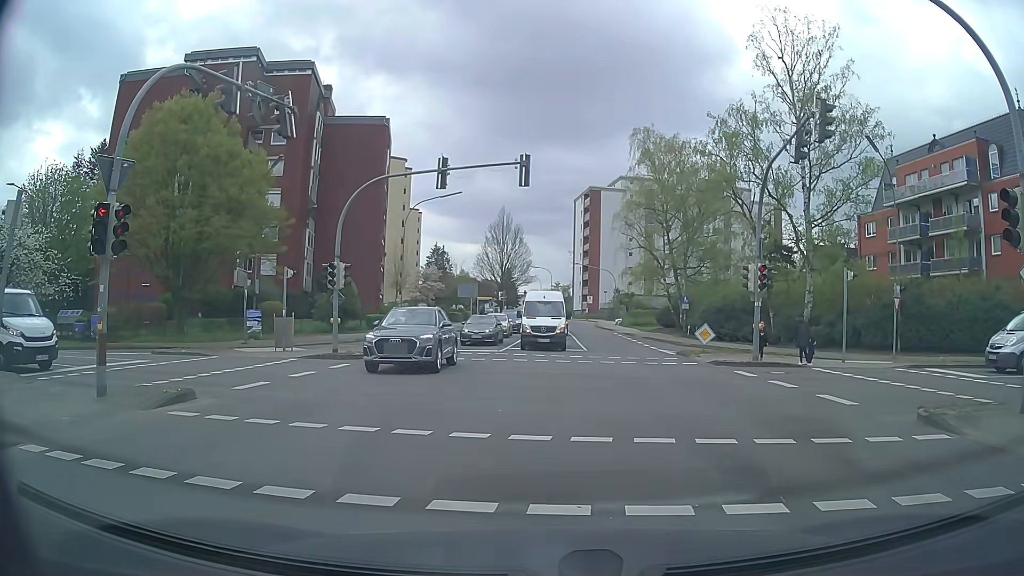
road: tertiary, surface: asphalt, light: Day
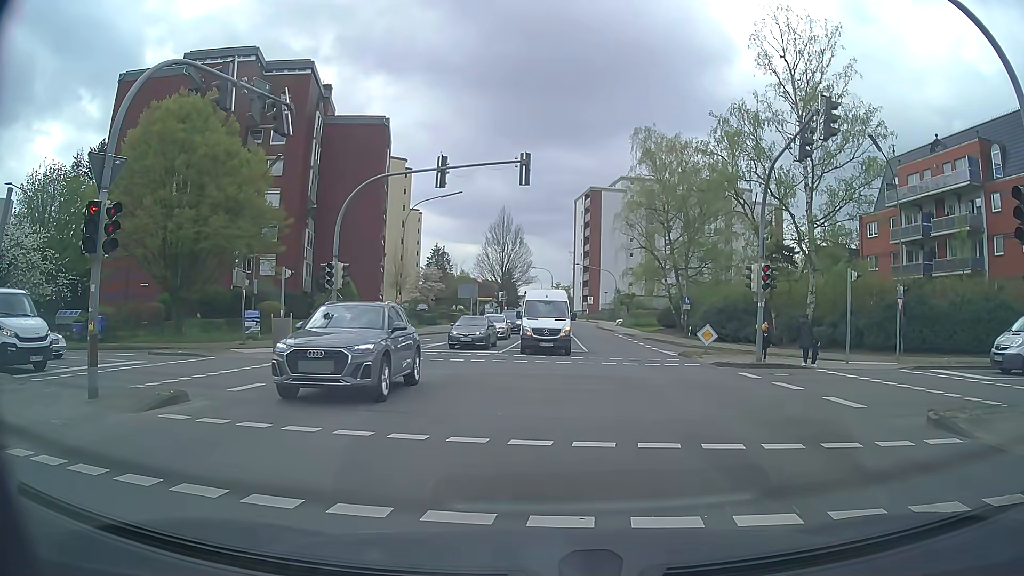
(0.0, +0.3) m; 0°
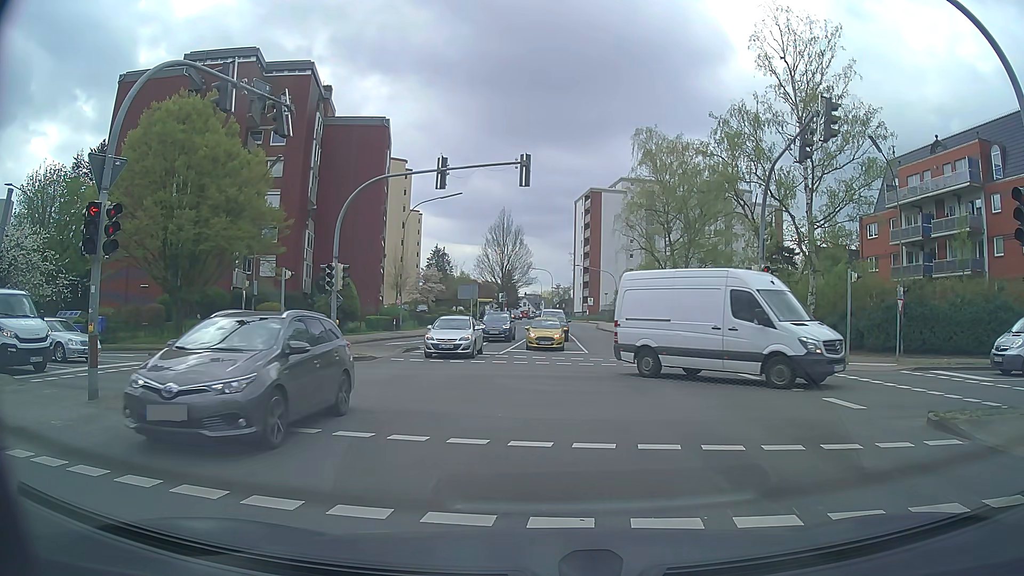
(0.0, +0.1) m; 0°
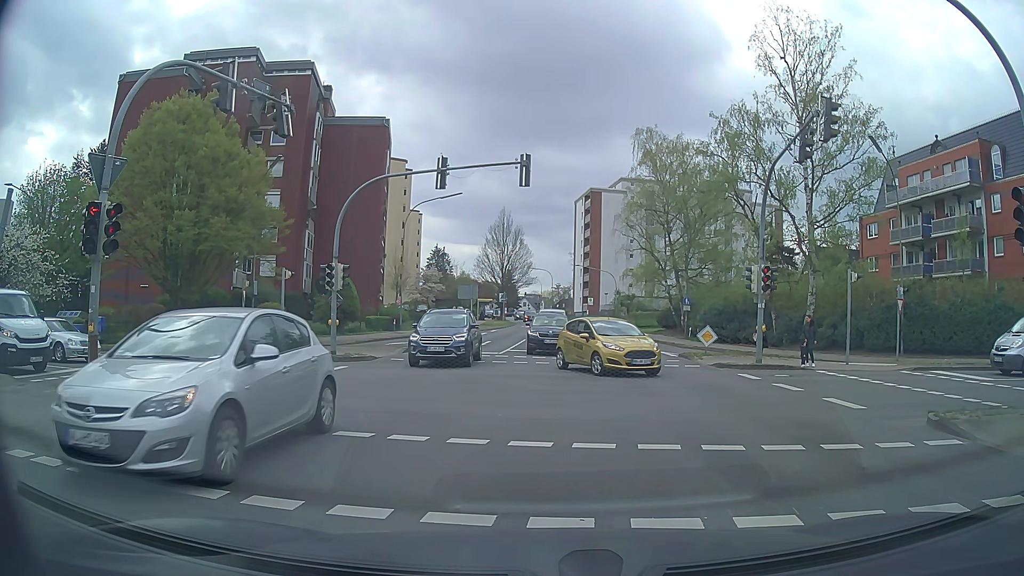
(0.0, 0.0) m; 0°
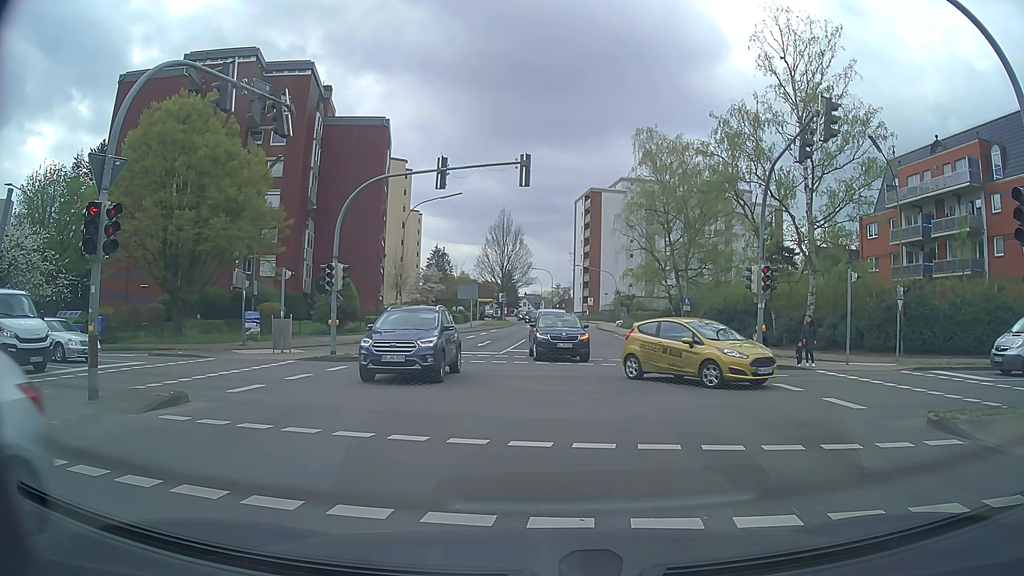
(0.0, 0.0) m; 0°
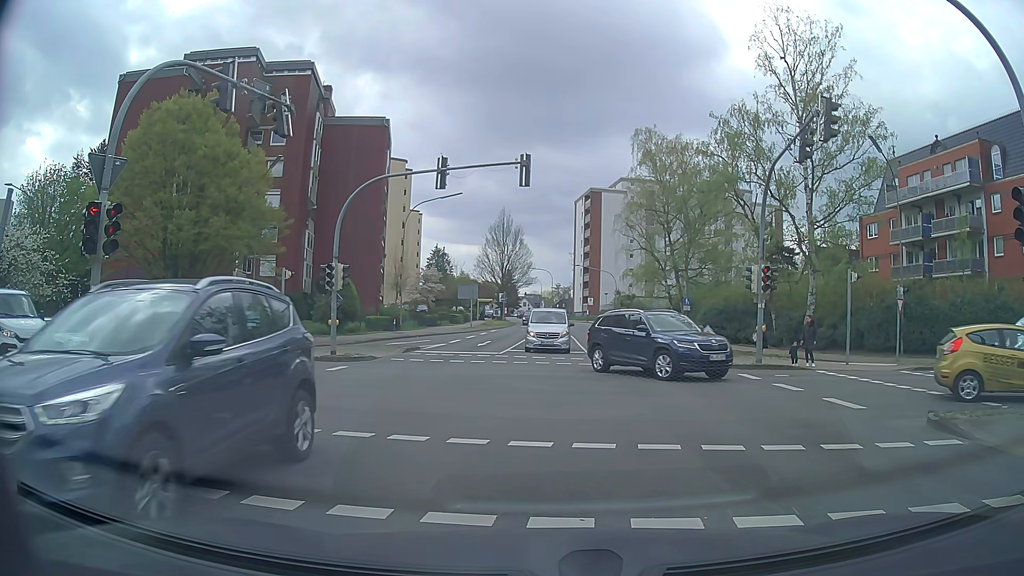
(0.0, 0.0) m; 0°
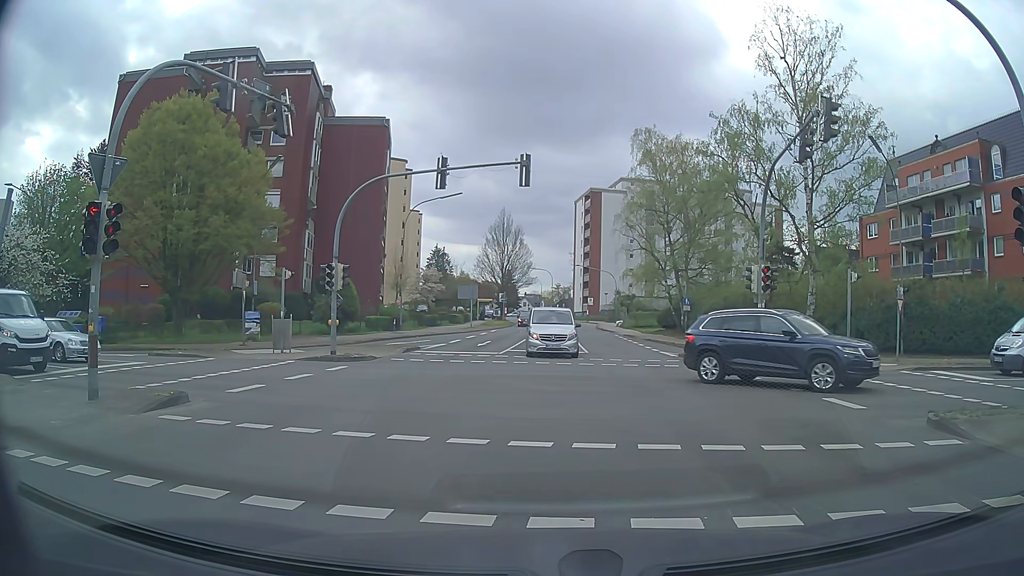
(0.0, 0.0) m; 0°
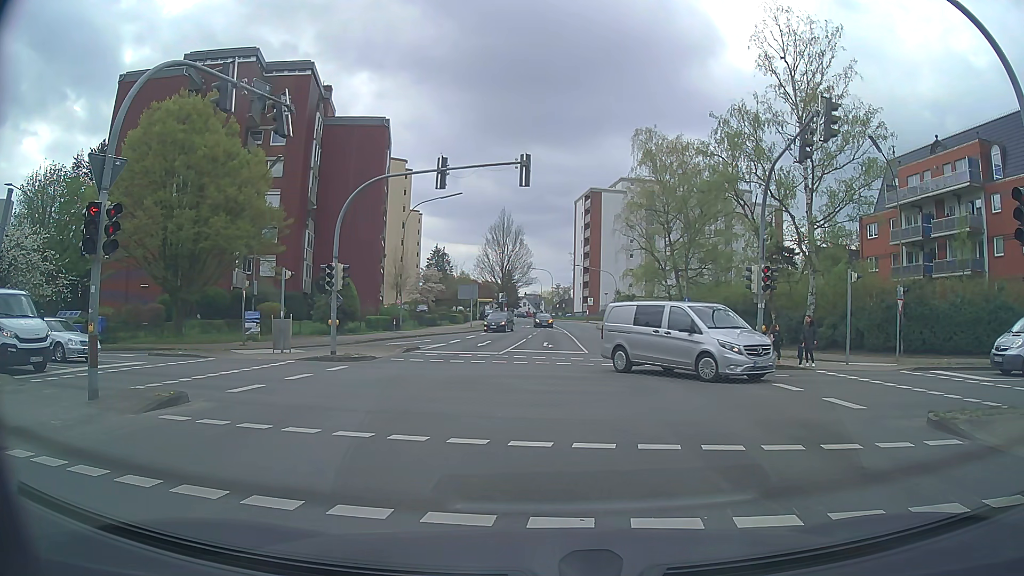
(0.0, 0.0) m; 0°
